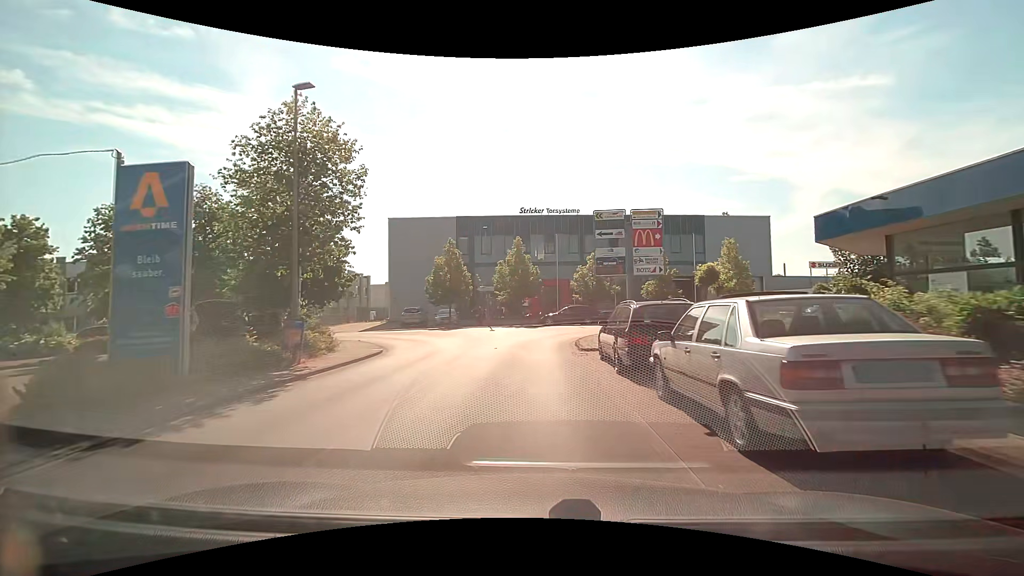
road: unclassified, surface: asphalt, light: Day
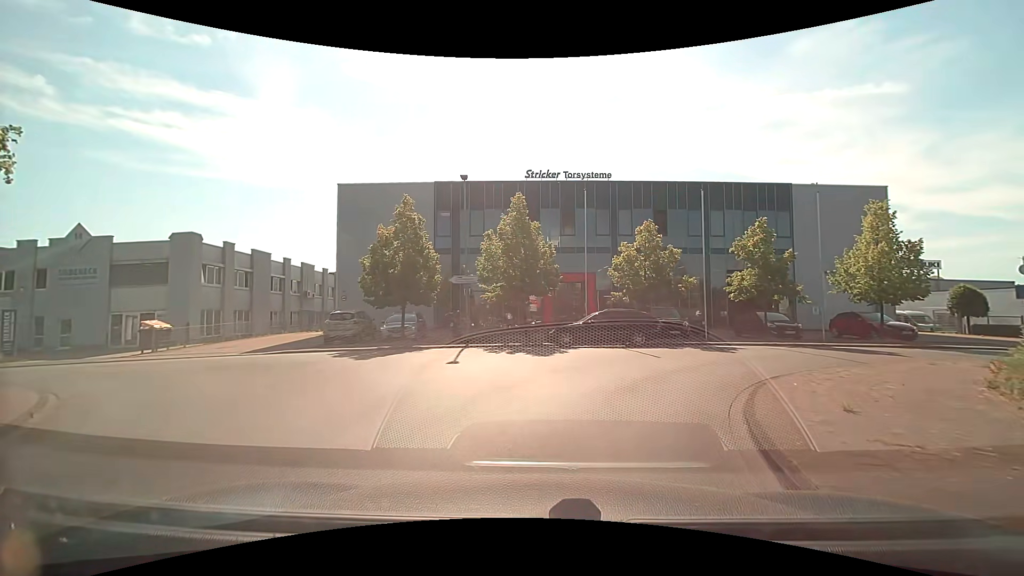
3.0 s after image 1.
(-0.1, +16.1) m; 0°
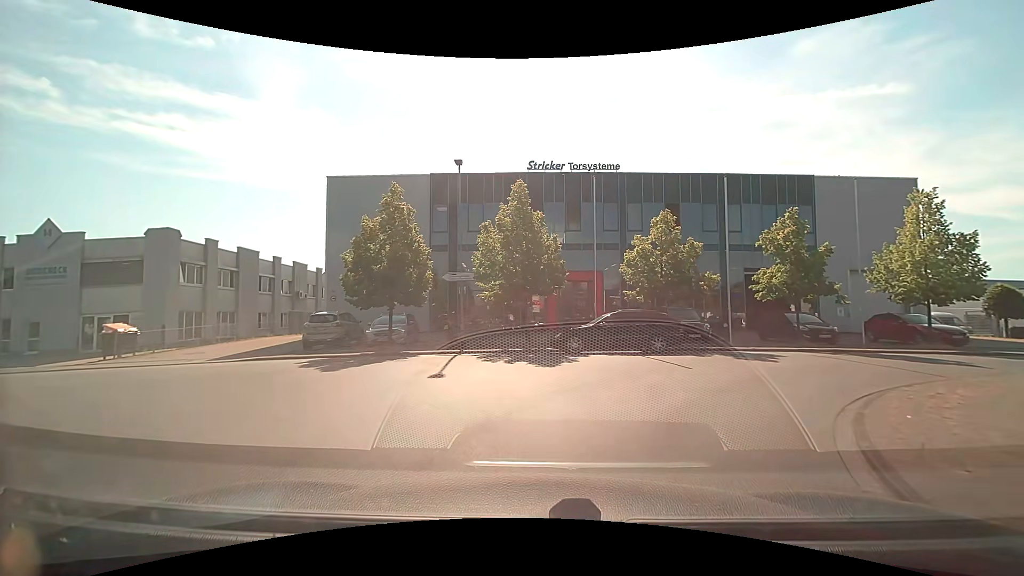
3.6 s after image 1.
(0.0, +2.5) m; 0°
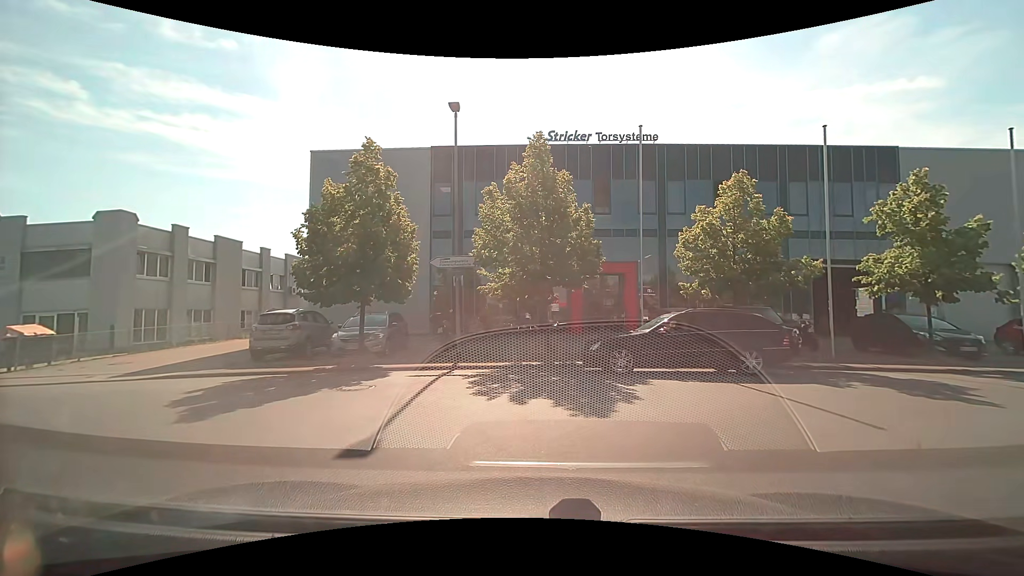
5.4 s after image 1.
(-0.2, +5.3) m; -2°
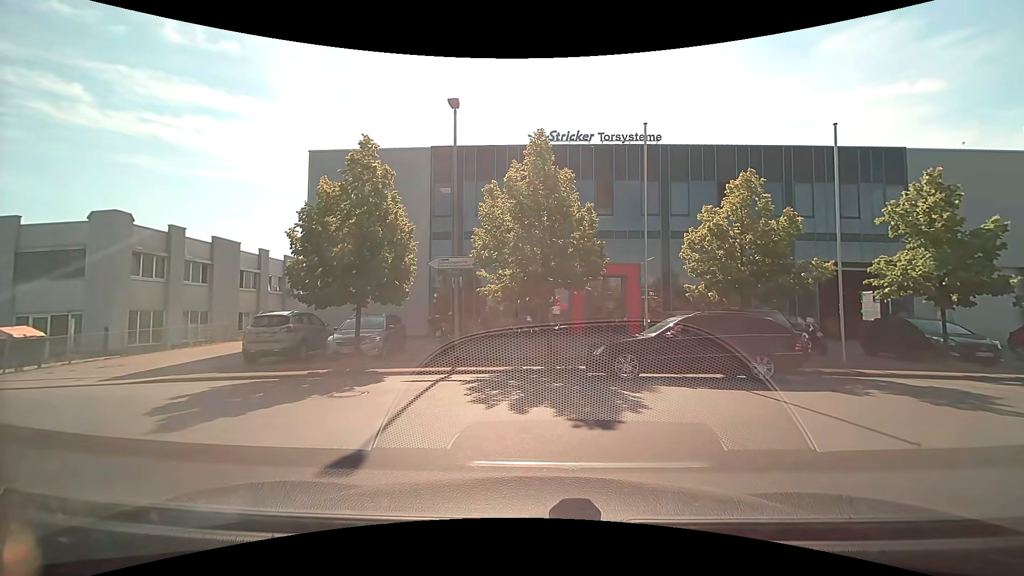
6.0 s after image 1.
(0.0, +0.4) m; 0°
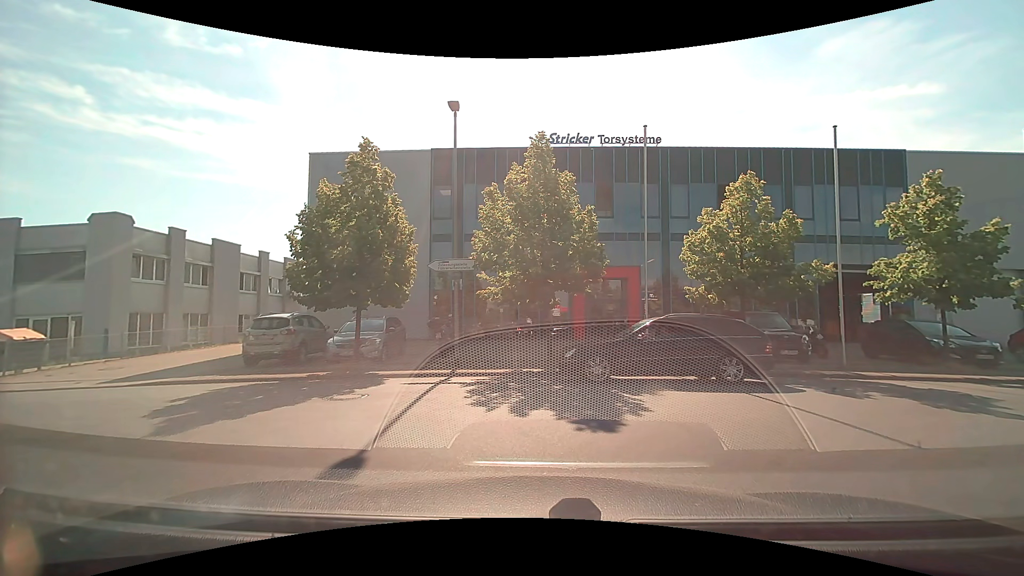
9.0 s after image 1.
(0.0, +0.1) m; 0°
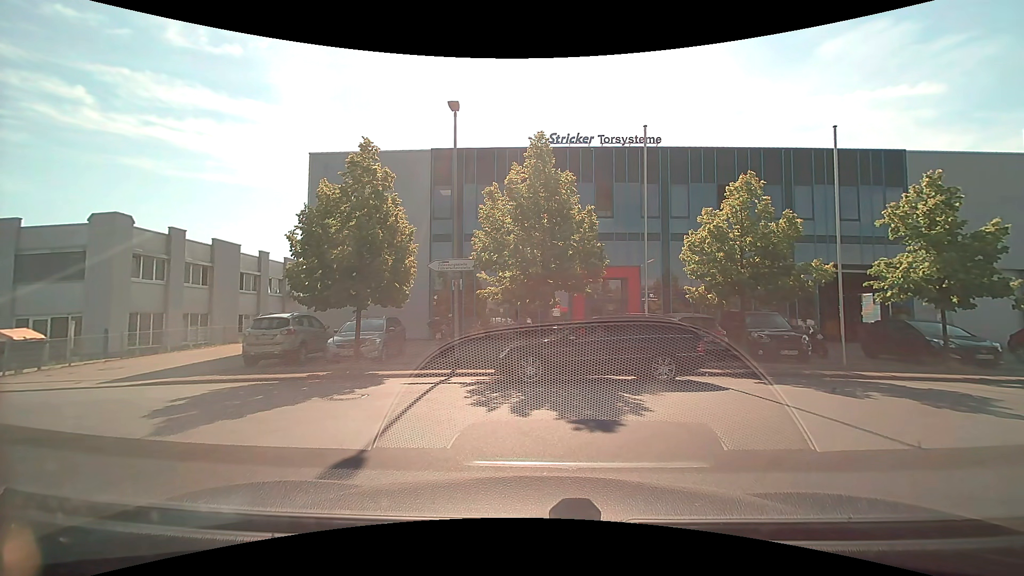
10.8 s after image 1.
(0.0, 0.0) m; 0°
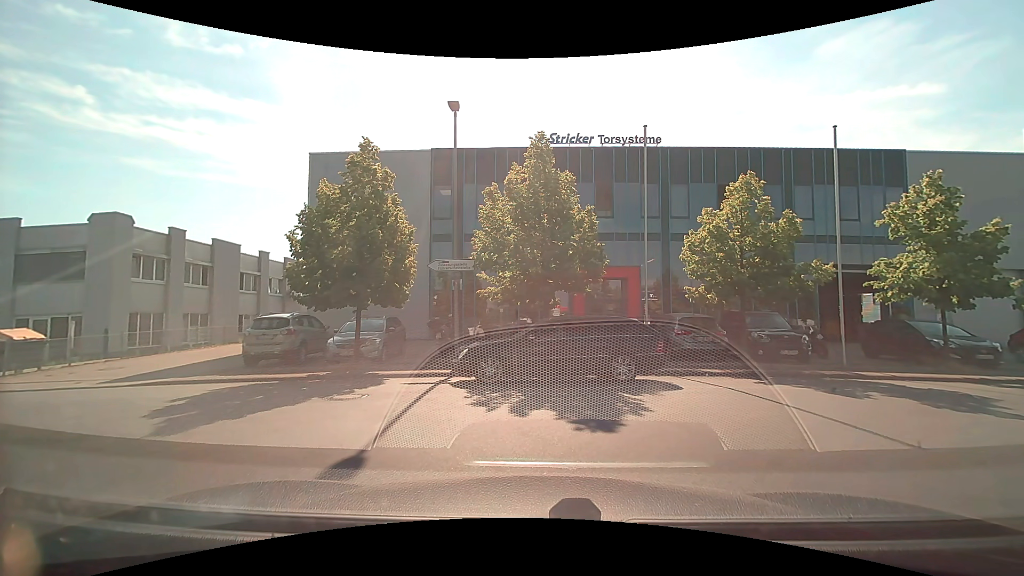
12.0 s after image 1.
(0.0, 0.0) m; 0°
